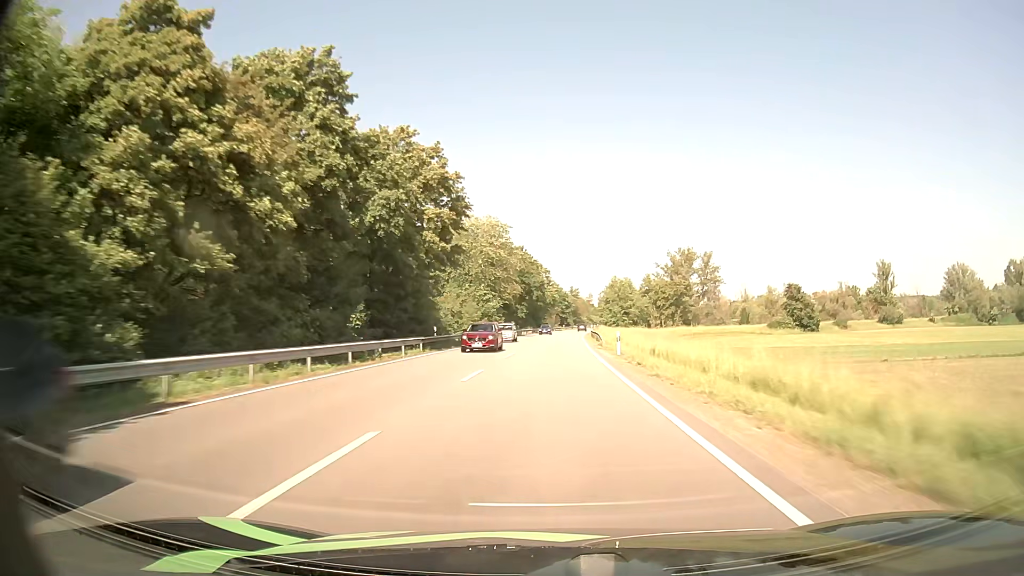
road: primary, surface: asphalt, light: Day
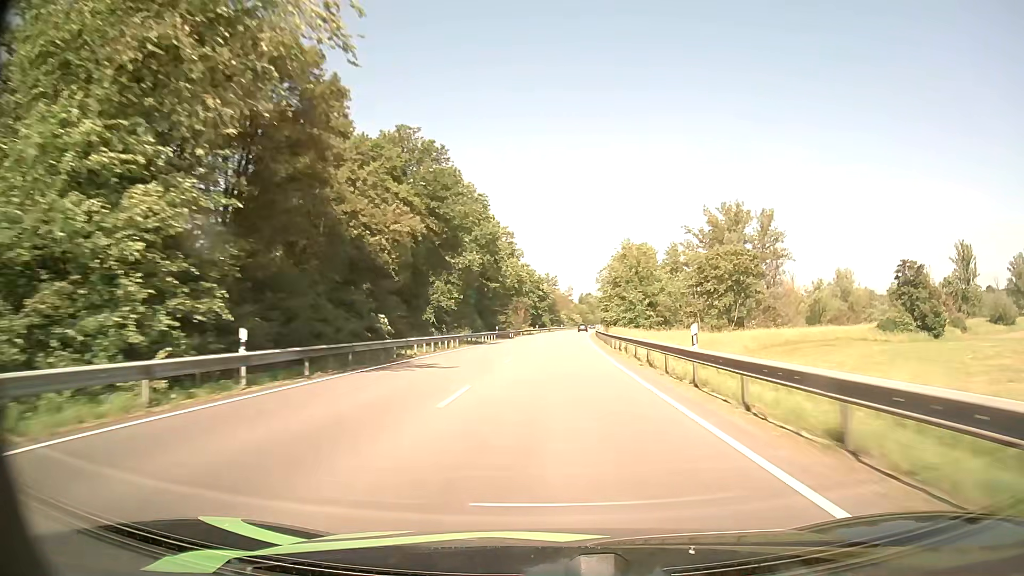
(+1.3, +65.3) m; +2°
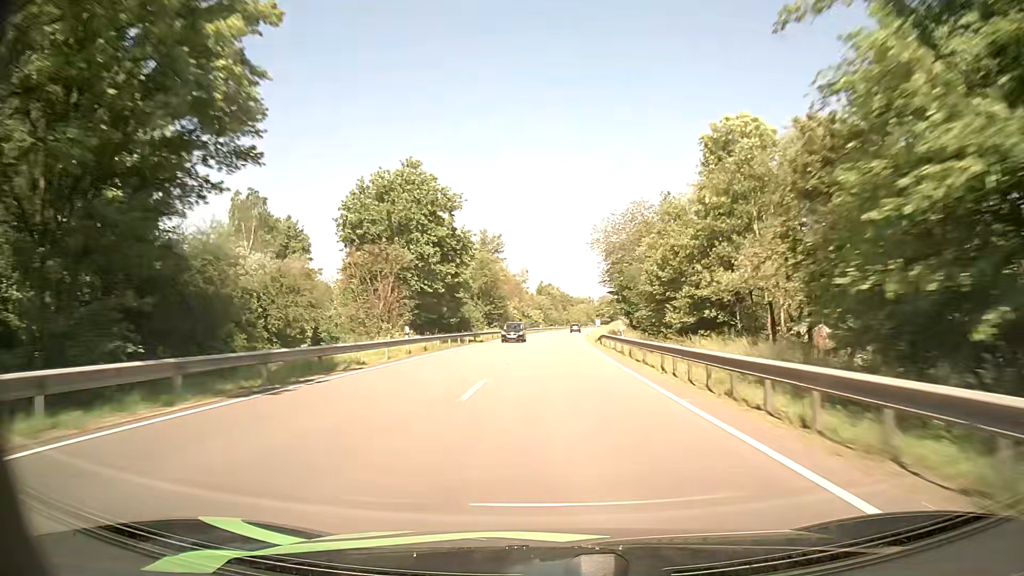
(+2.5, +83.1) m; +4°
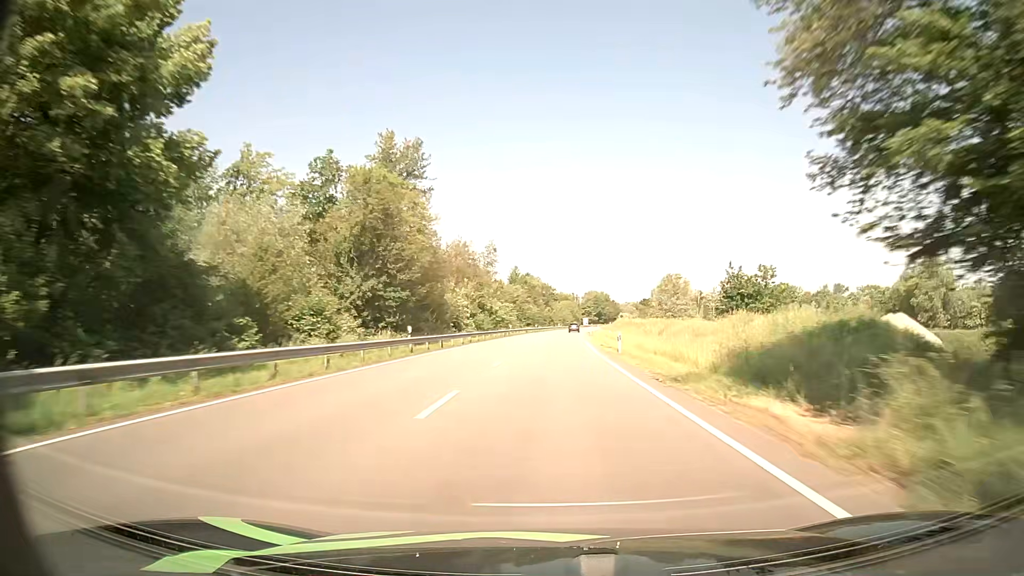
(+1.1, +50.7) m; +2°
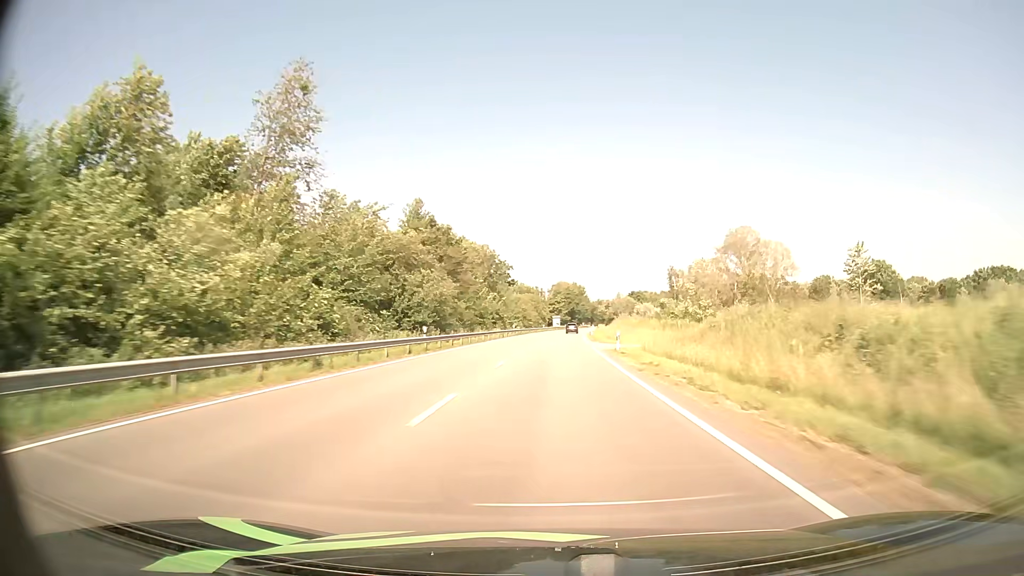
(+2.5, +84.7) m; +3°
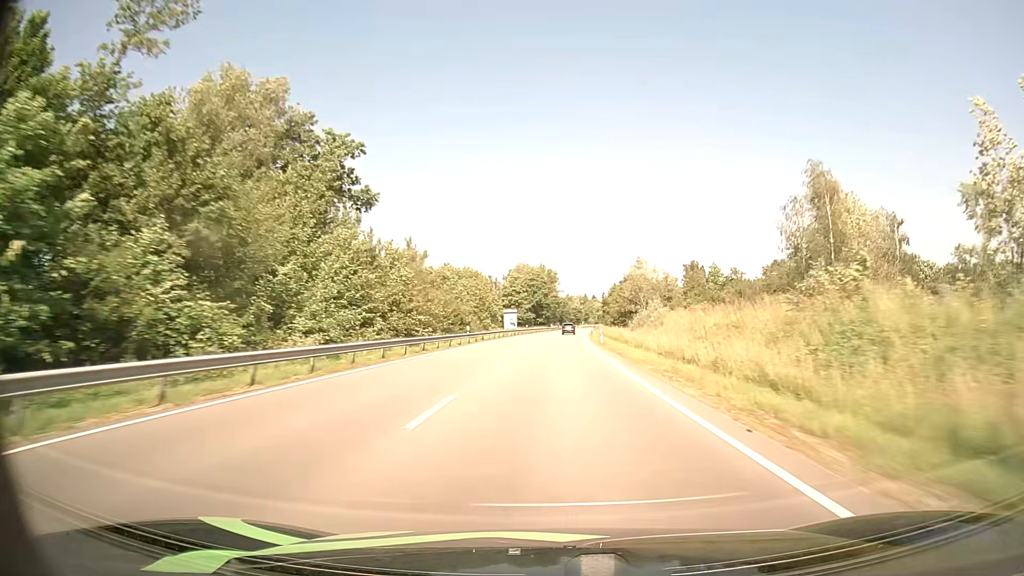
(+2.3, +84.3) m; +3°
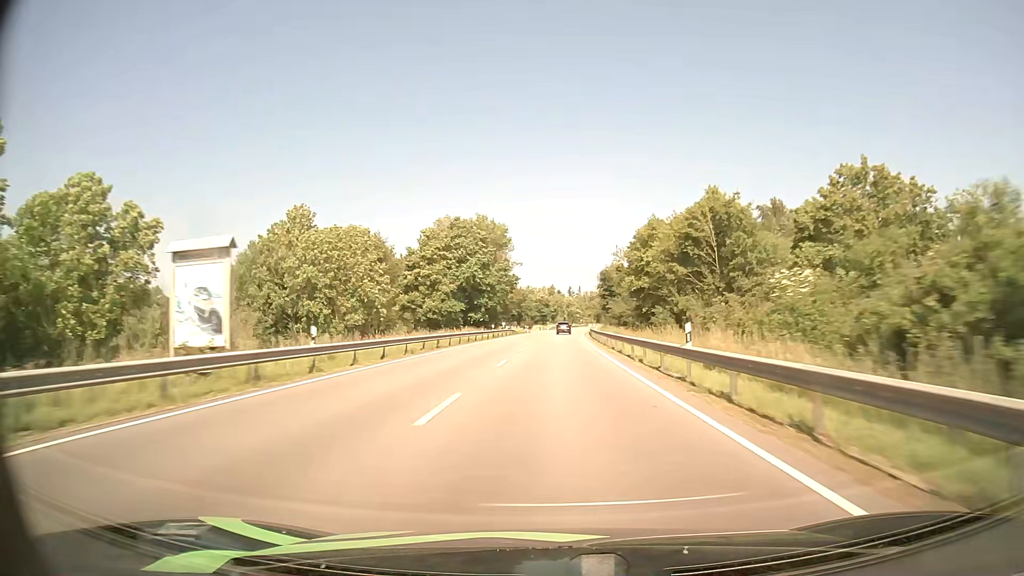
(+2.4, +84.0) m; +3°
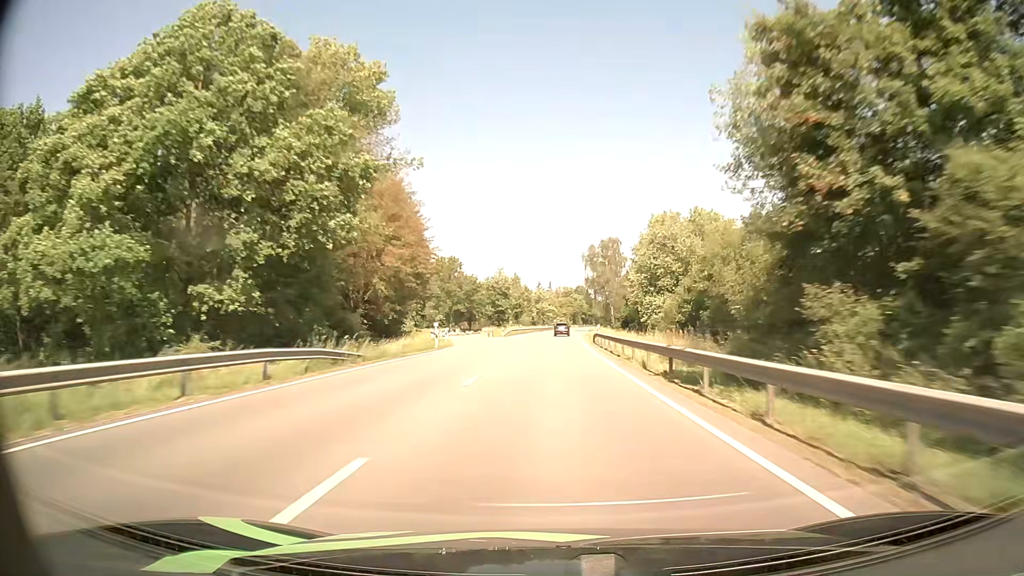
(+1.4, +66.9) m; +3°
(0, +10) (0, +20) (0, +30) (+1, +40) (+1, +50) (+1, +60) (+2, +70) (+2, +80) (+2, +90) (+3, +100) m
